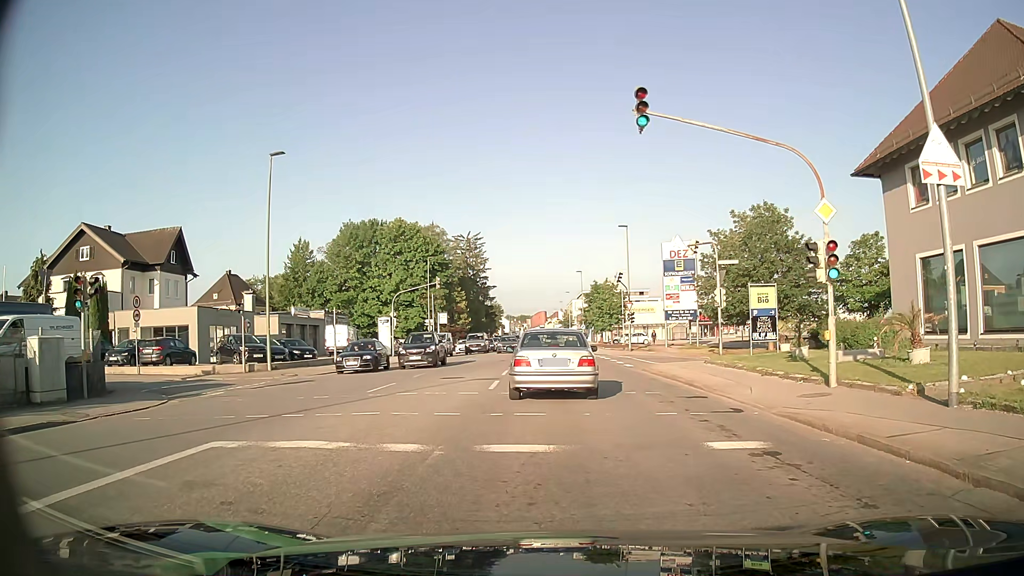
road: tertiary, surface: asphalt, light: Day
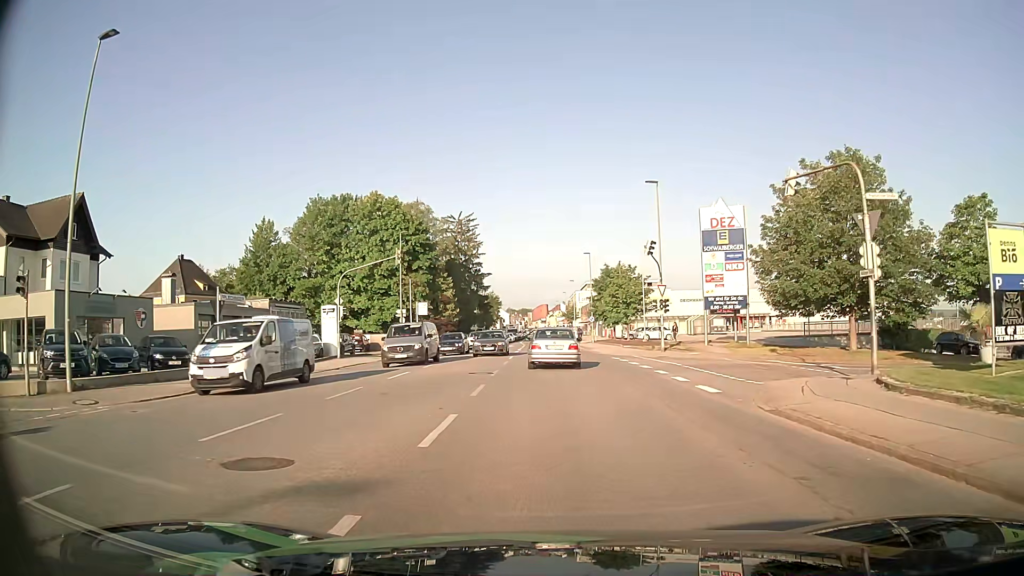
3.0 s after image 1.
(-0.4, +15.4) m; -1°
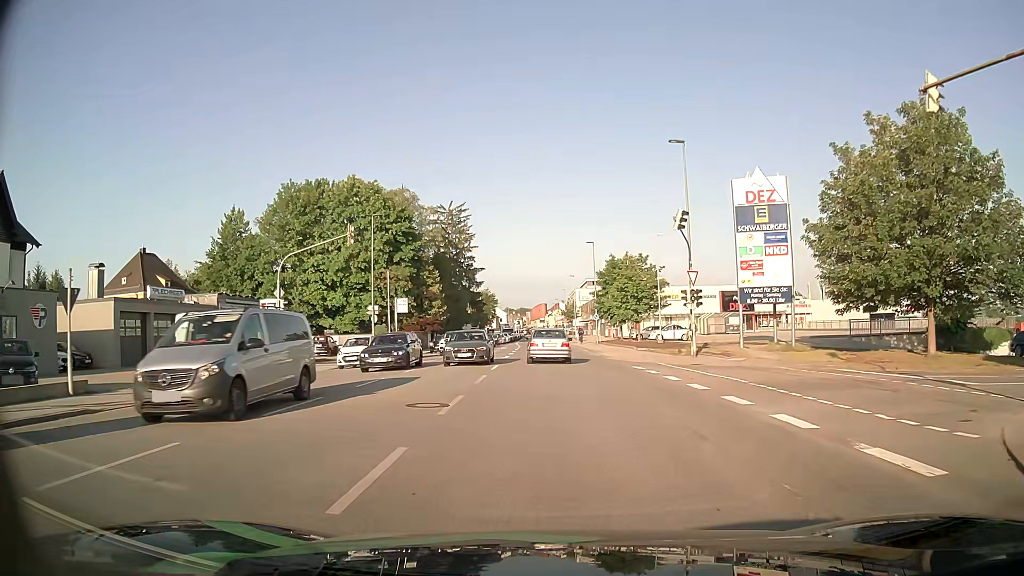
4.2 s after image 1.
(0.0, +9.2) m; 0°
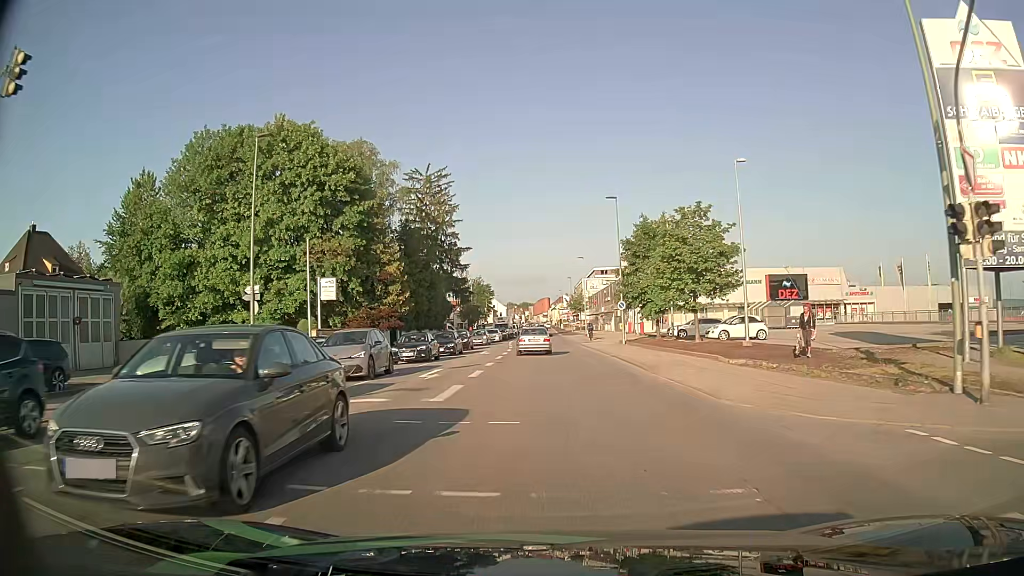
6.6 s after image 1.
(-0.1, +21.6) m; -1°
(0, +10) (0, +20) (0, +30) (+1, +40) (+1, +50) (+1, +60) (+1, +70) (+1, +80) (+1, +90) (+1, +100) m
